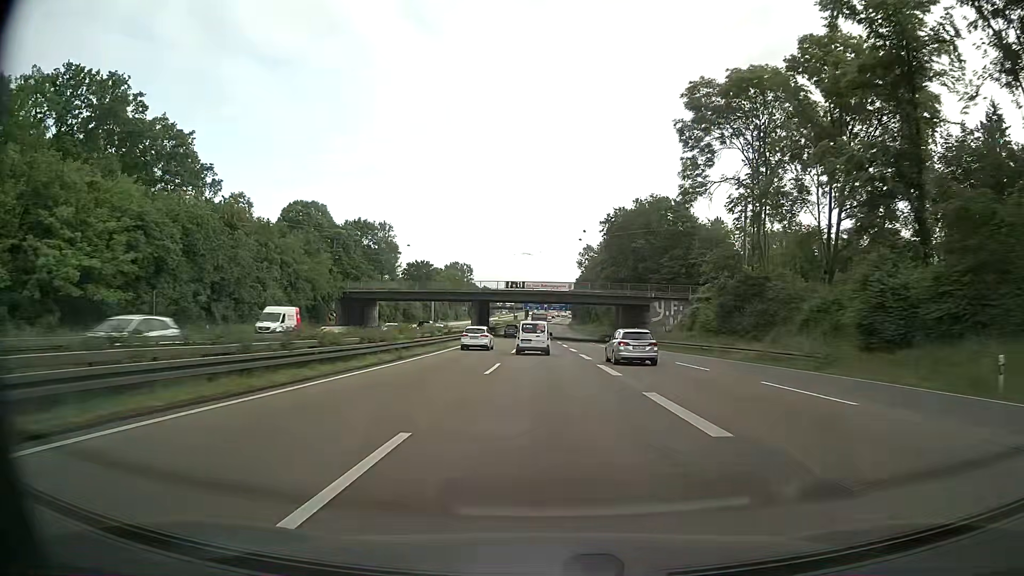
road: motorway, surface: asphalt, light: Day
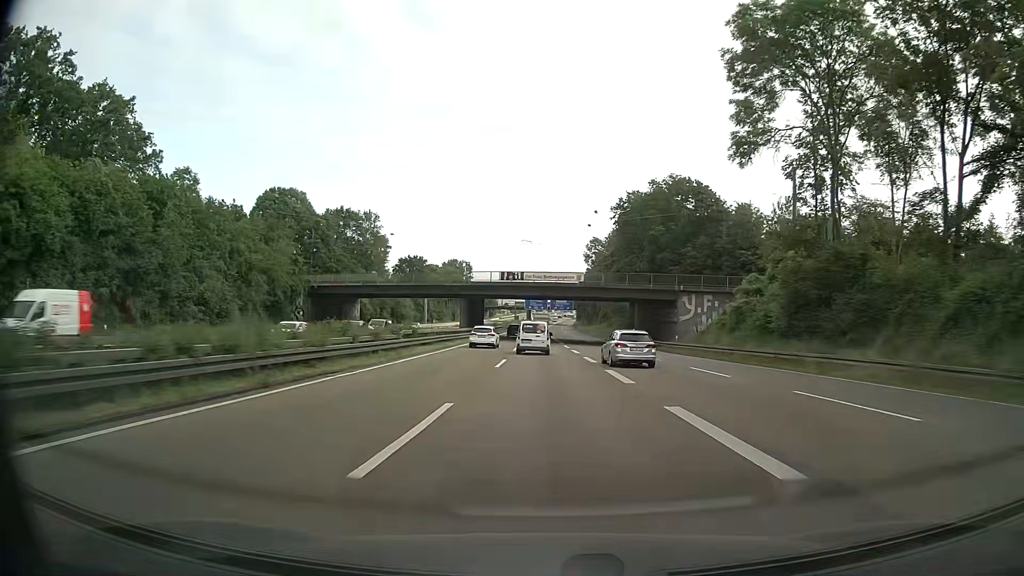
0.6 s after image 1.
(0.0, +14.6) m; 0°
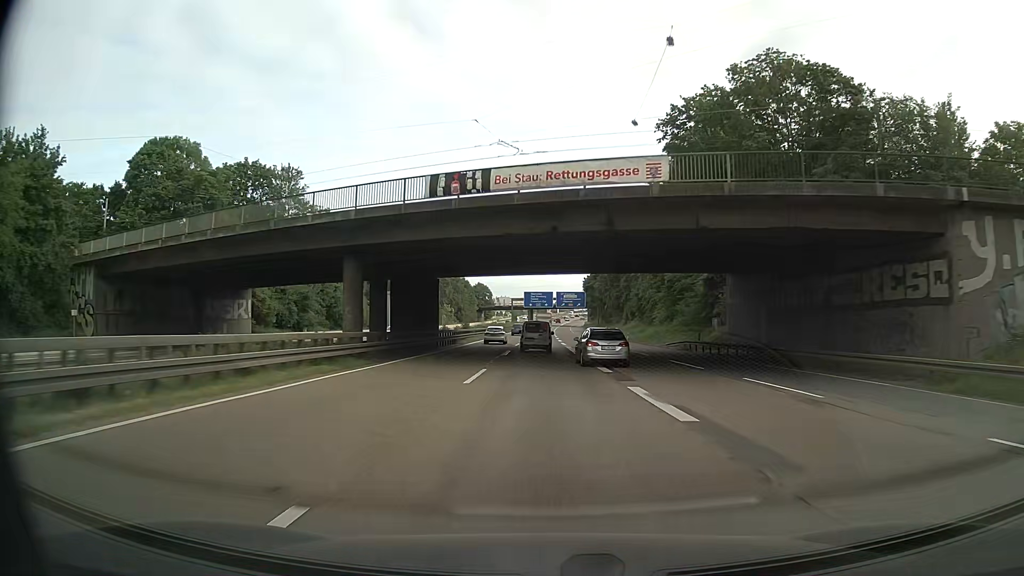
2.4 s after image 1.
(-0.2, +43.8) m; 0°
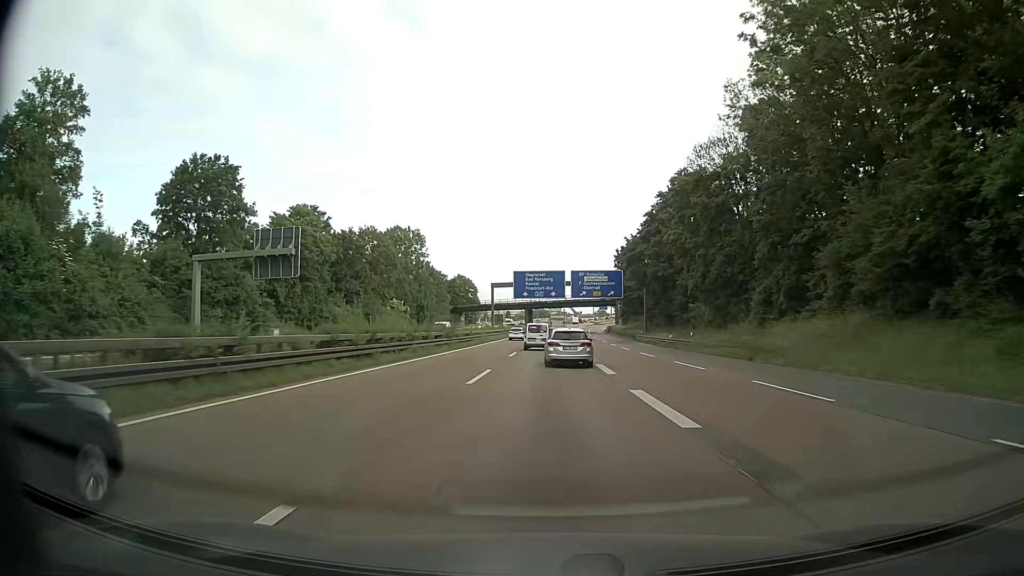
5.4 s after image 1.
(-1.5, +72.4) m; 0°
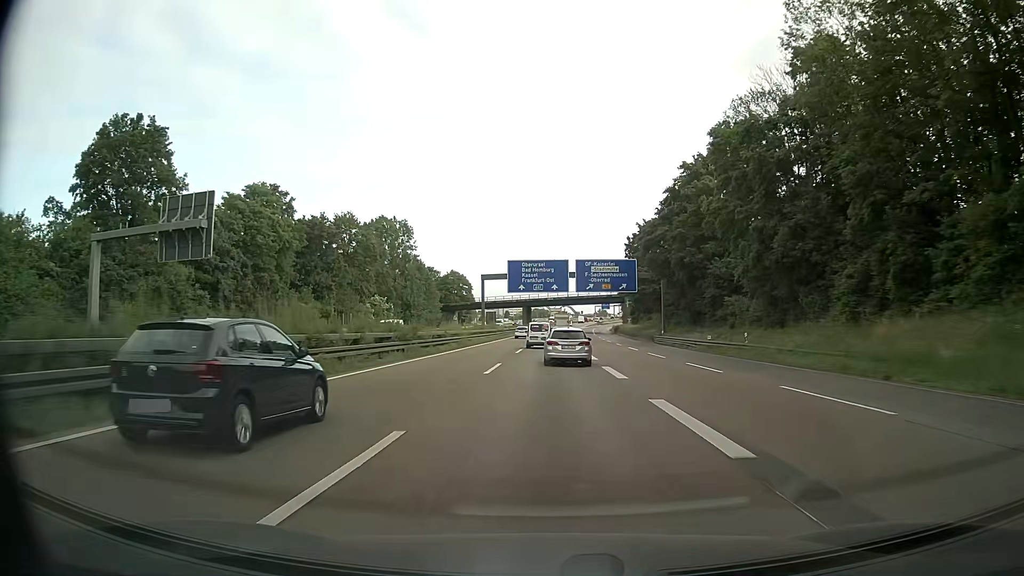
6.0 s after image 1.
(0.0, +14.3) m; 0°
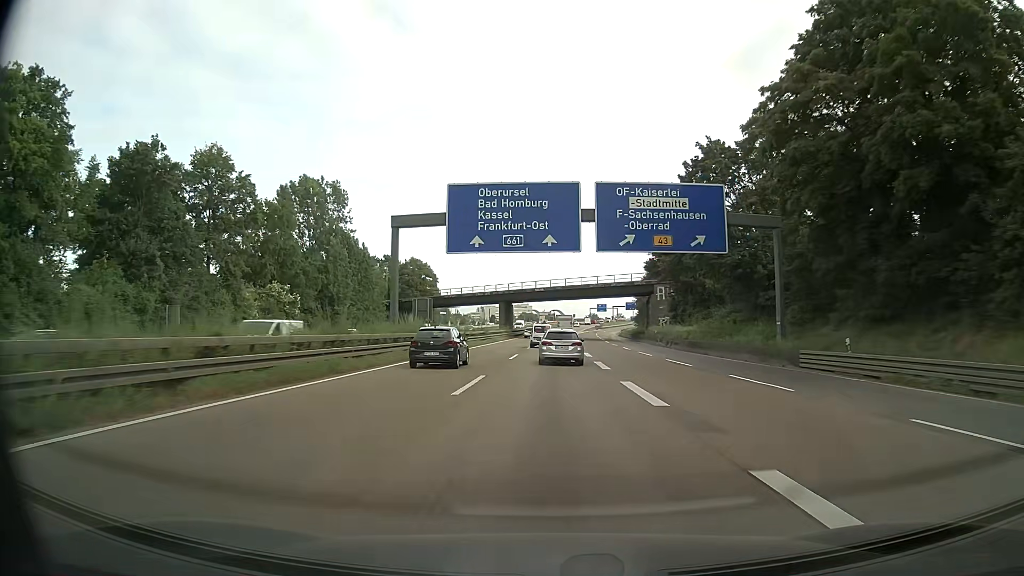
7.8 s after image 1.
(+0.4, +42.8) m; +1°
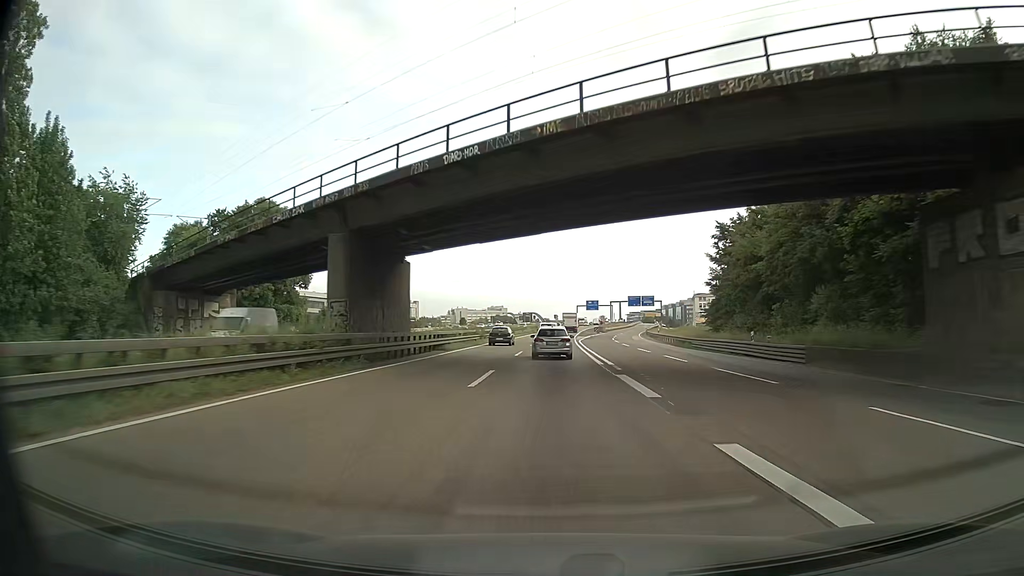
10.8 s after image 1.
(+1.3, +70.9) m; +2°
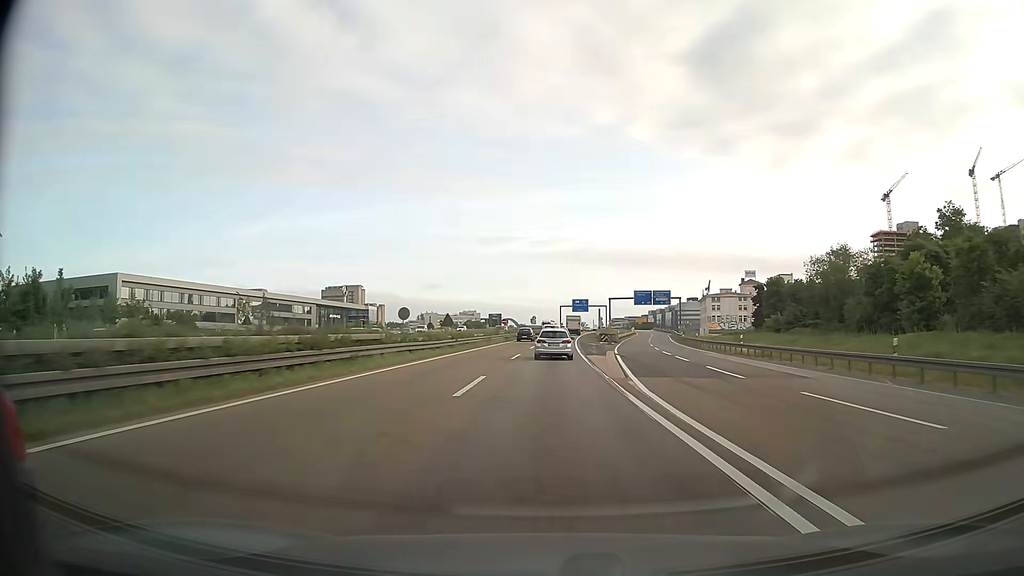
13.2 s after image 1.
(+0.8, +56.3) m; +2°
(0, +10) (0, +20) (0, +30) (0, +40) (+1, +50) (+1, +60) (+1, +70) (+2, +80) (+3, +90) (+3, +100) m
